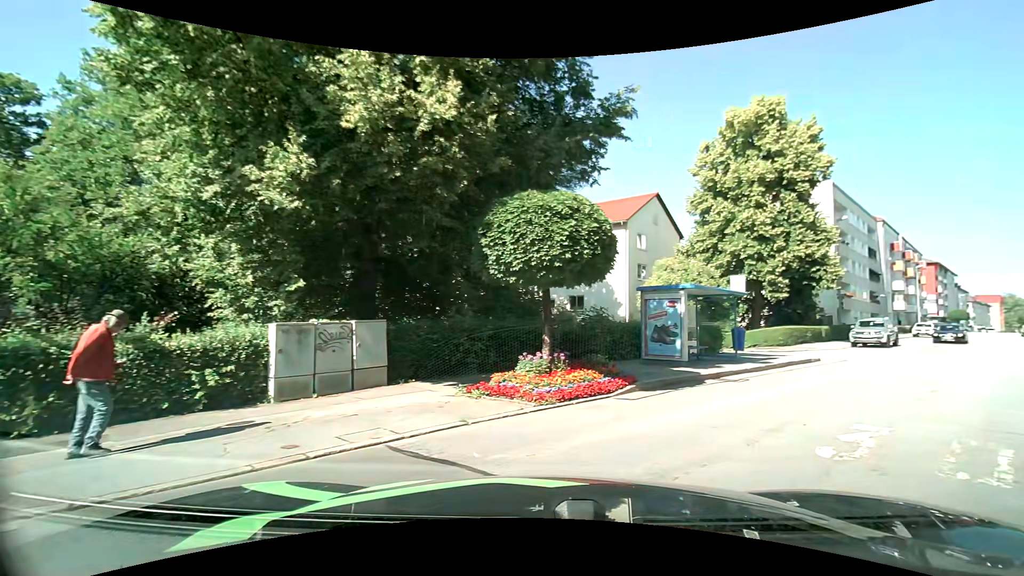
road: tertiary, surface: asphalt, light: Day
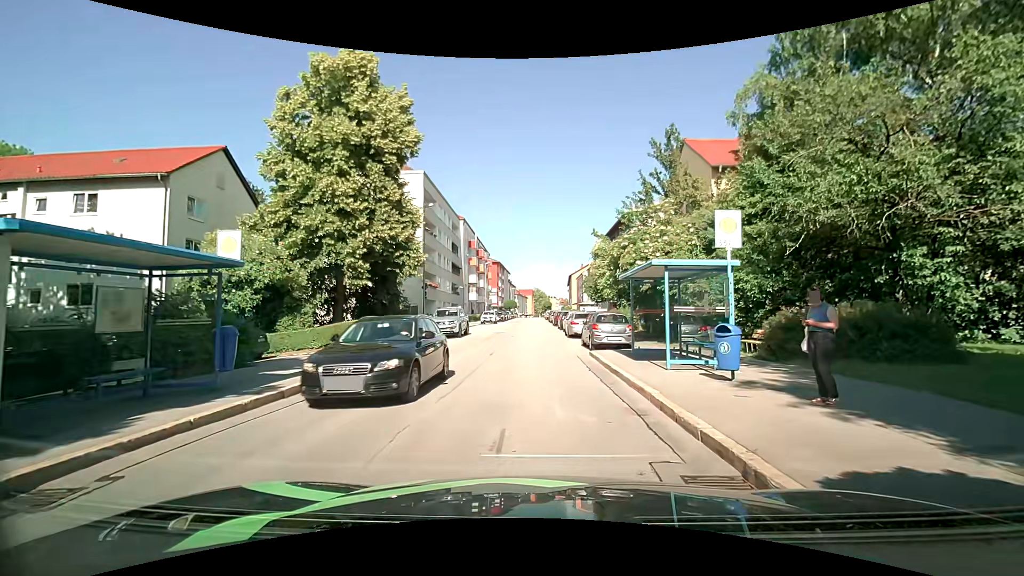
(+4.4, +7.5) m; +45°
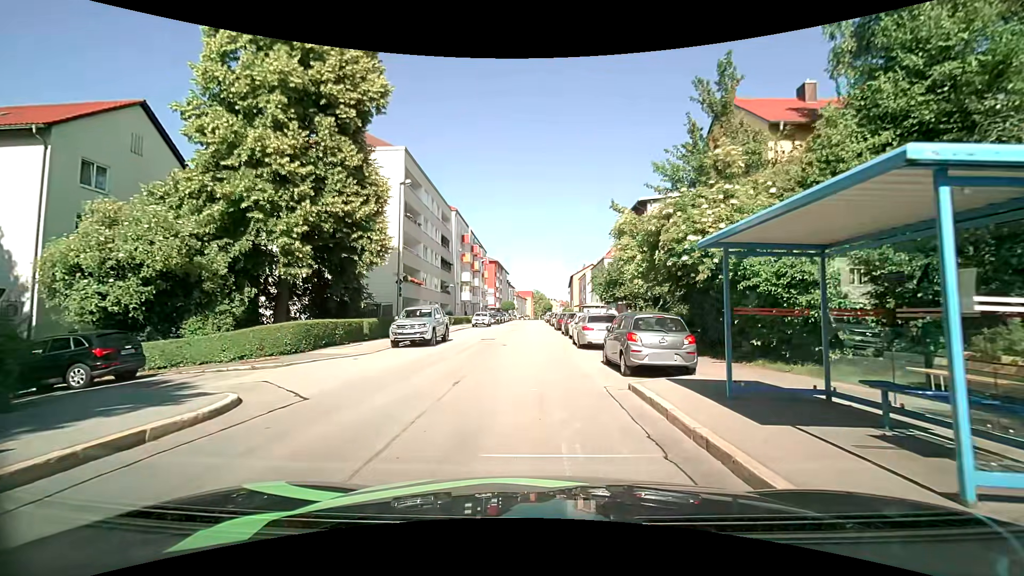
(+0.1, +7.5) m; -1°
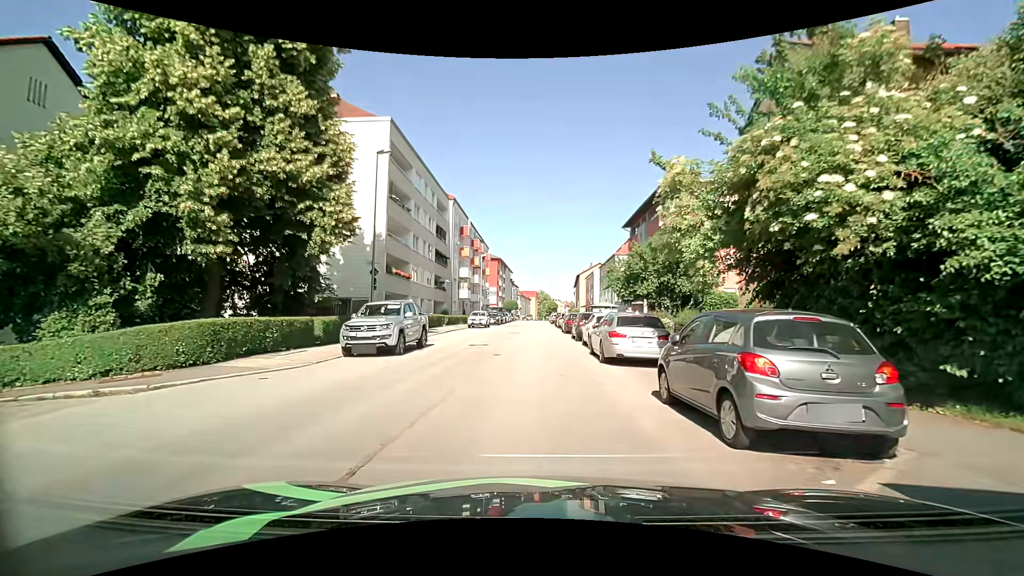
(+0.1, +6.2) m; +1°
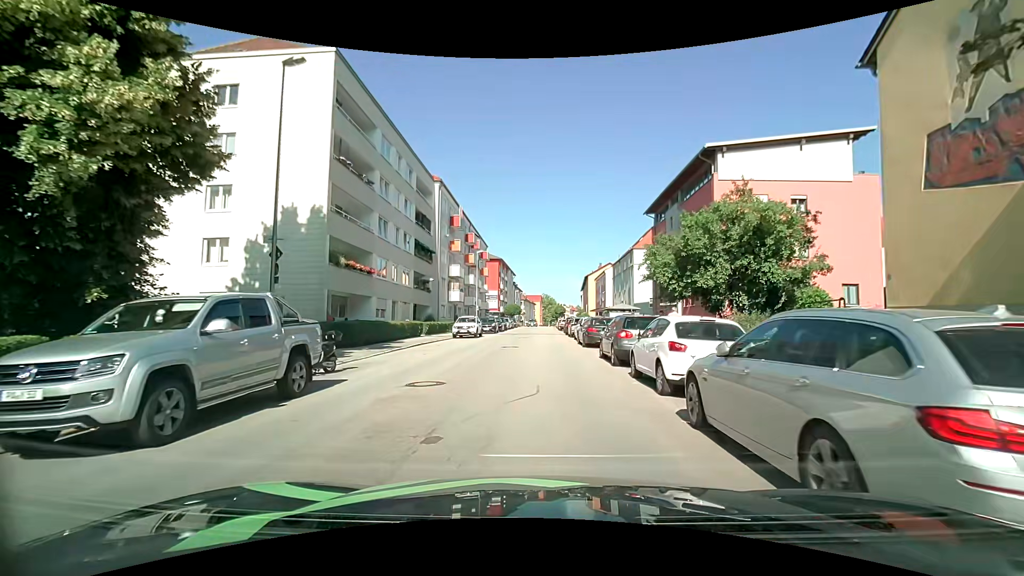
(-0.1, +10.8) m; -1°
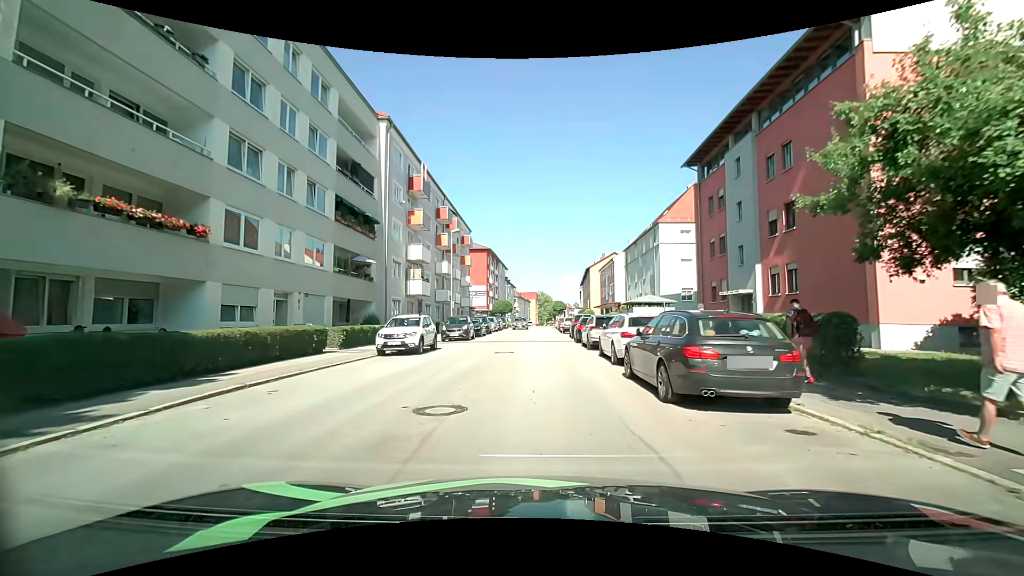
(+0.1, +15.7) m; +1°
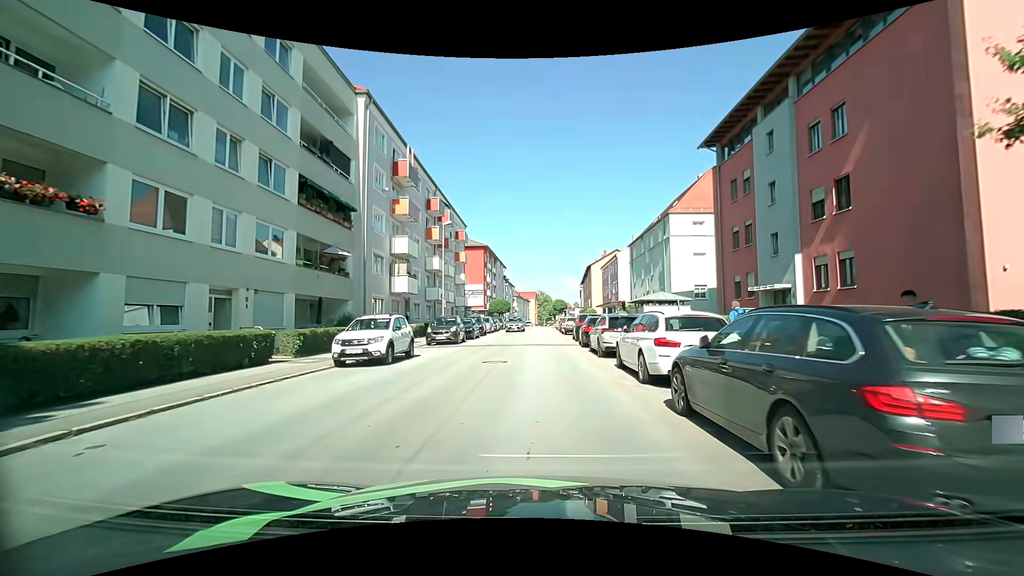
(0.0, +4.0) m; -1°
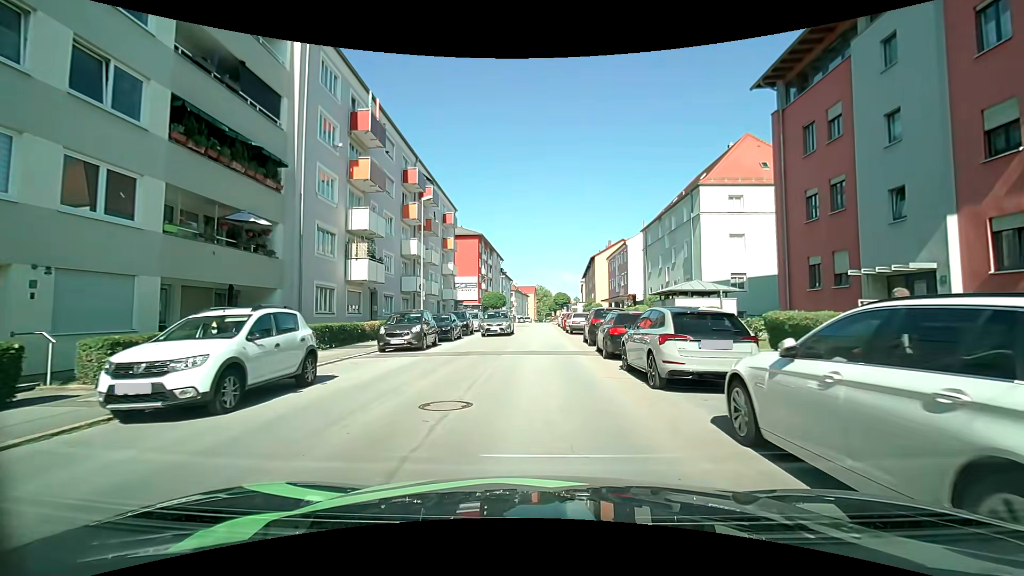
(+0.1, +8.0) m; +2°
